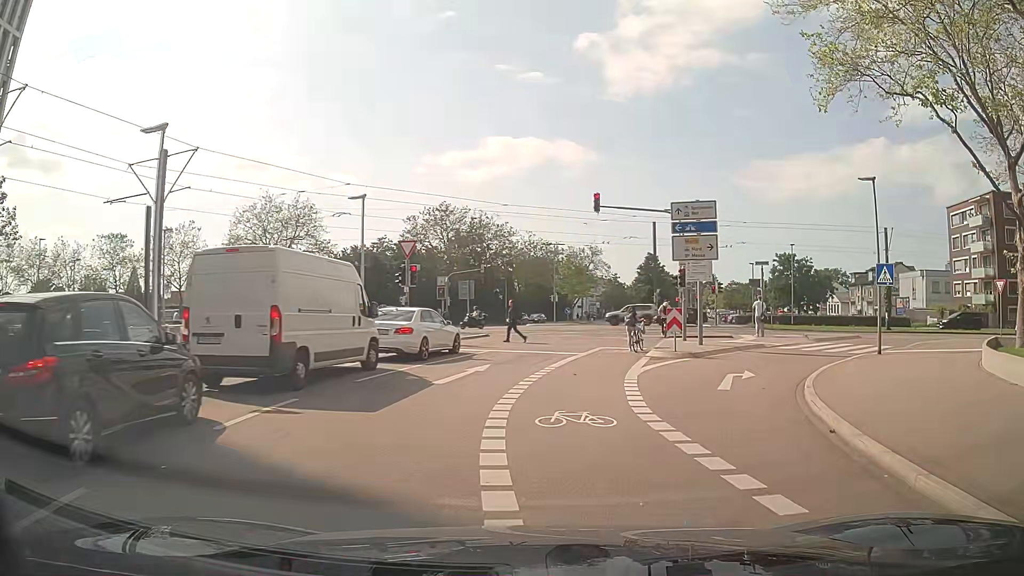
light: Day
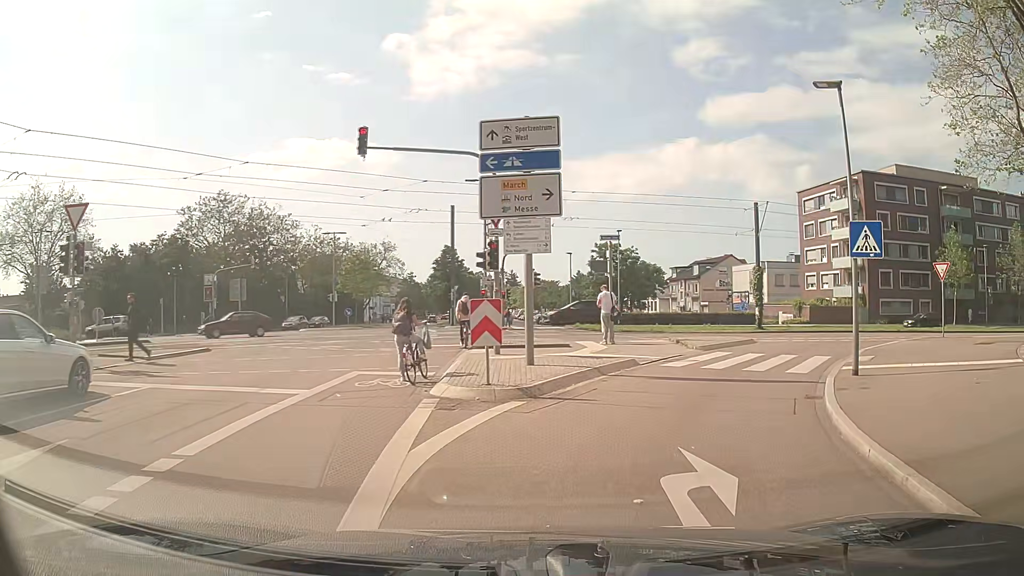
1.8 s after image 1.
(+1.7, +10.7) m; +18°
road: secondary_link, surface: asphalt
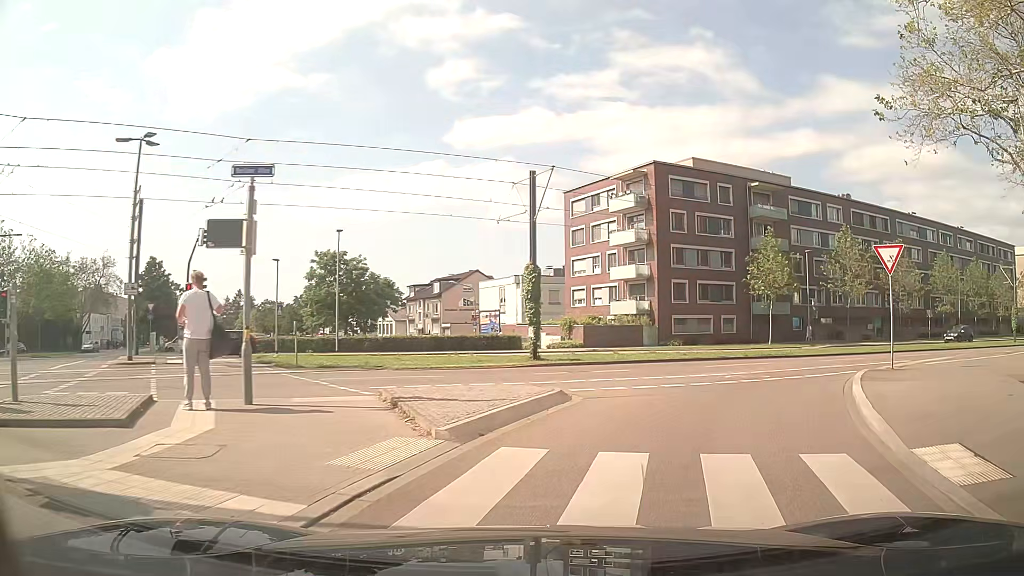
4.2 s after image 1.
(+2.1, +12.9) m; +20°
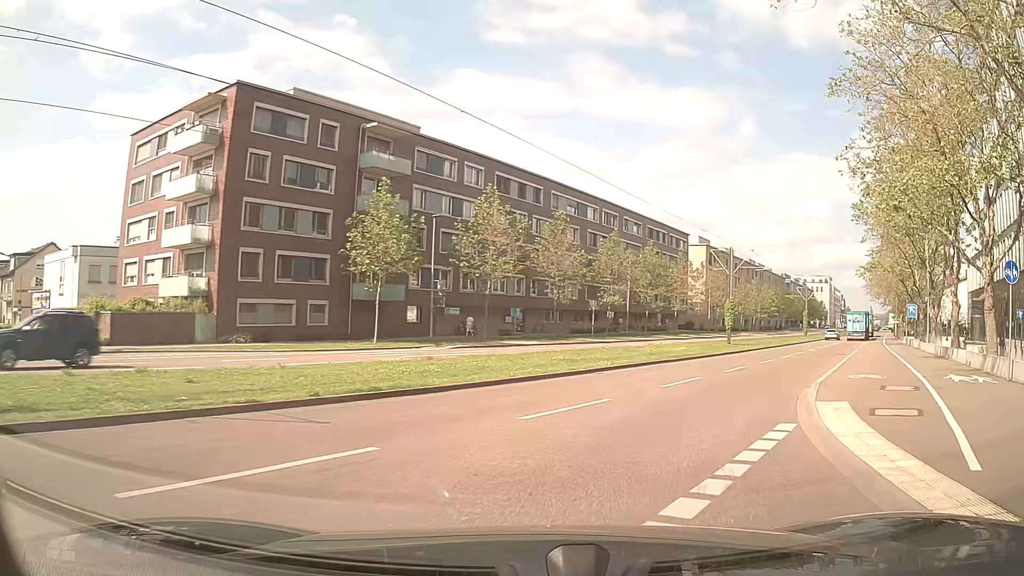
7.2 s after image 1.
(+5.3, +15.9) m; +35°
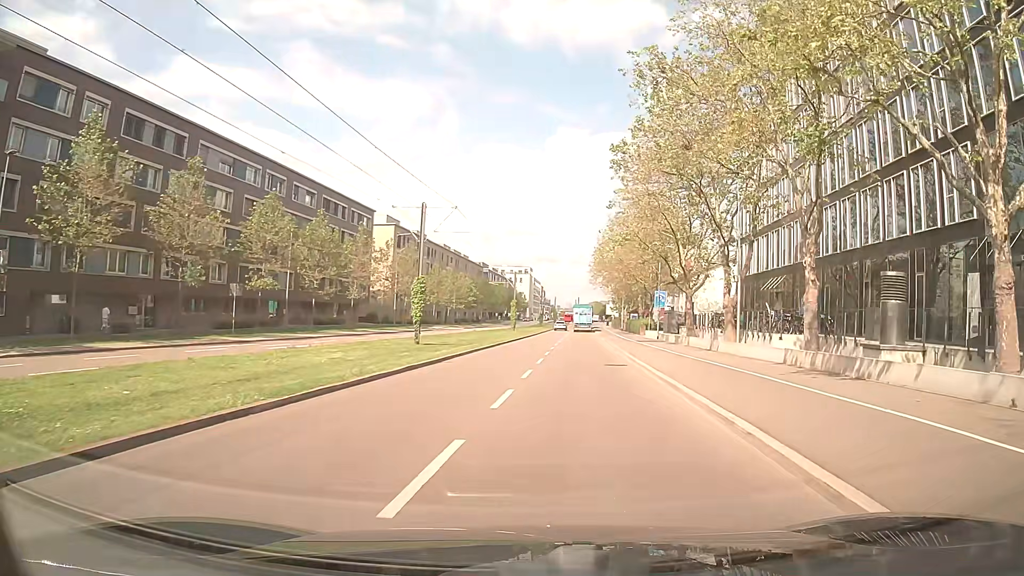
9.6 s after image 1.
(+4.3, +15.7) m; +26°
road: secondary
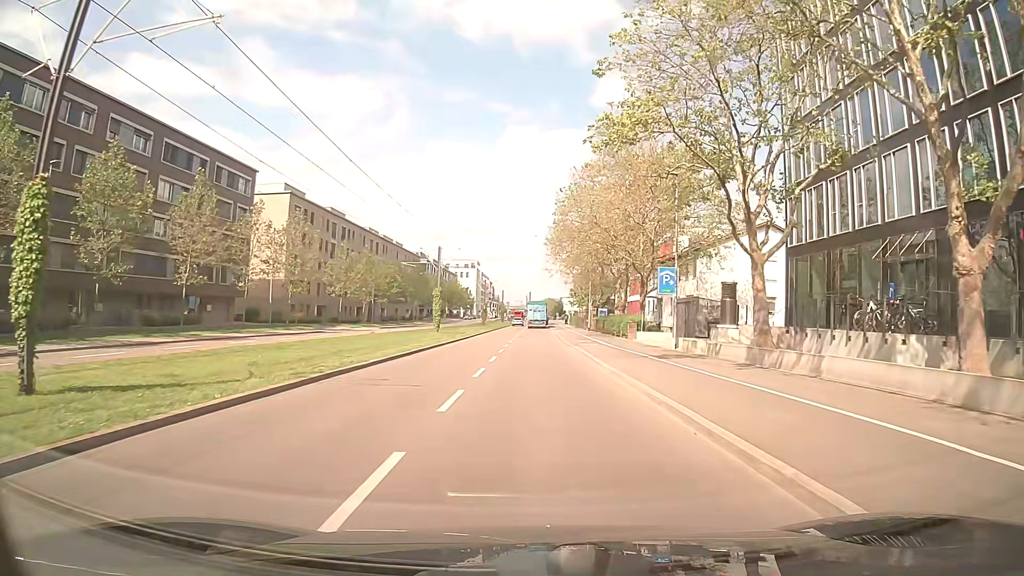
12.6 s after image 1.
(+1.6, +25.1) m; +4°
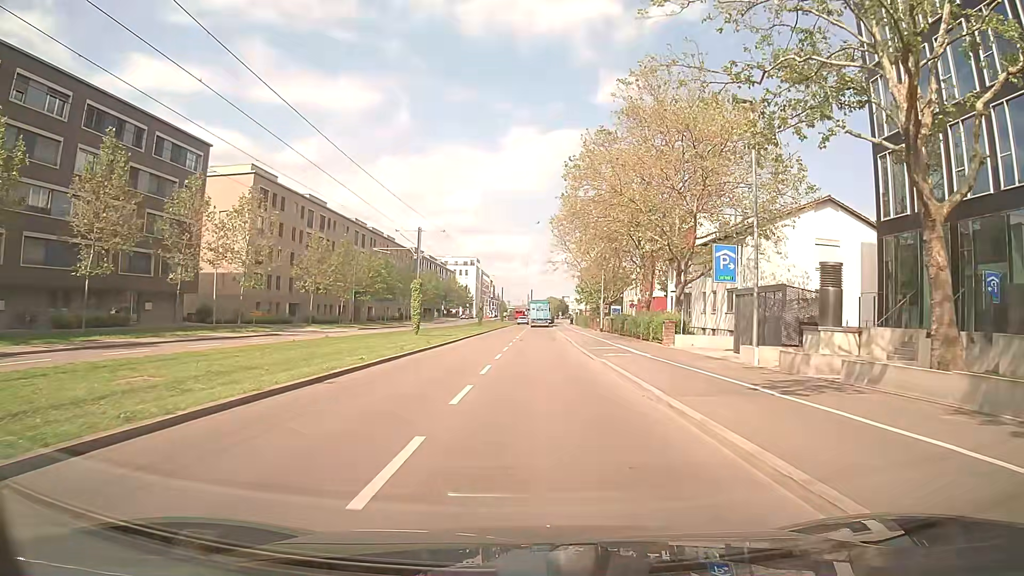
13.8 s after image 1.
(0.0, +11.2) m; 0°
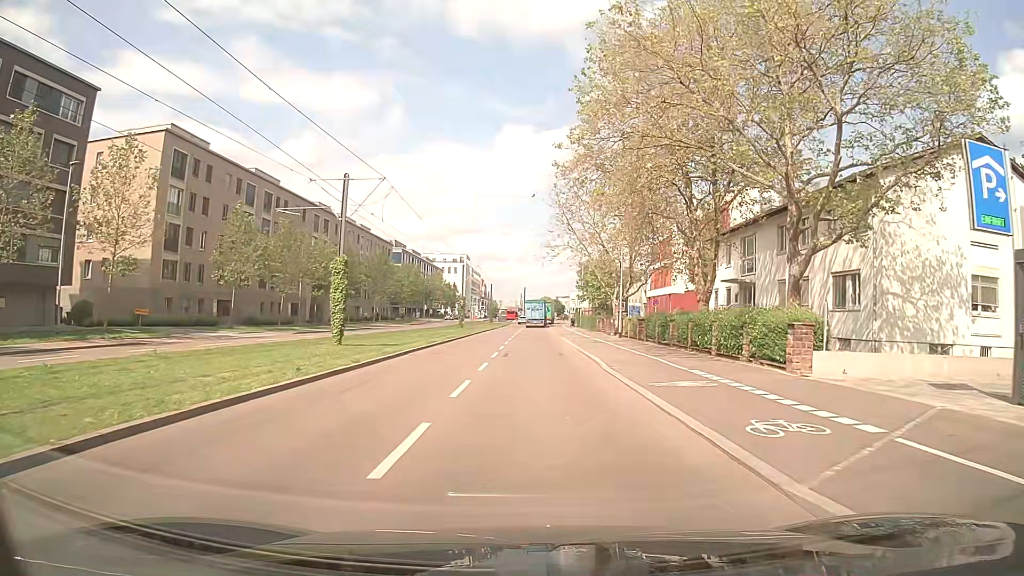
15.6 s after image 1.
(0.0, +17.3) m; +1°
(0, +10) (0, +20) (0, +30) (0, +40) (0, +50) (0, +60) (0, +70) (0, +80) (0, +90) (0, +100) m
